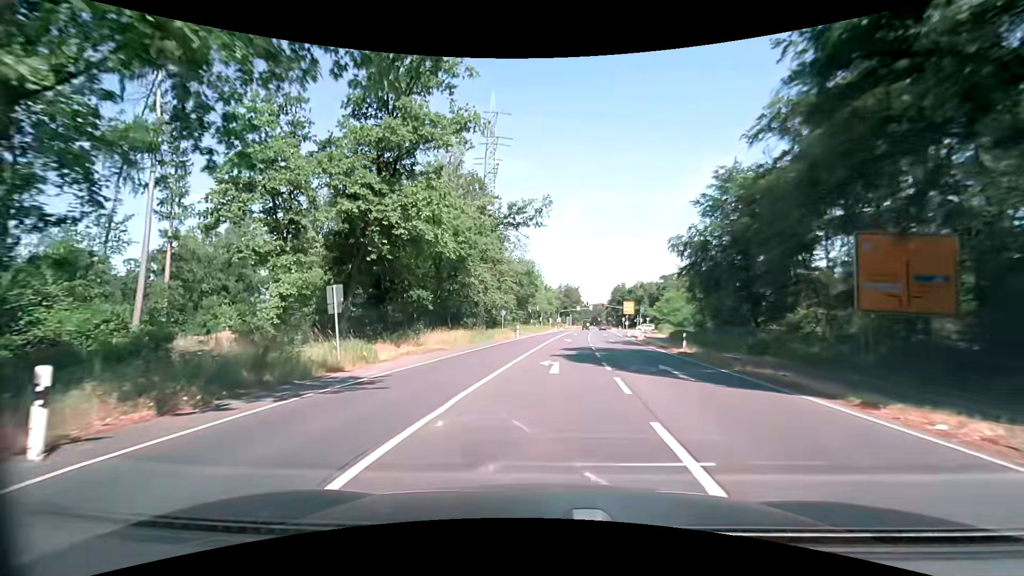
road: primary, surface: asphalt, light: Day
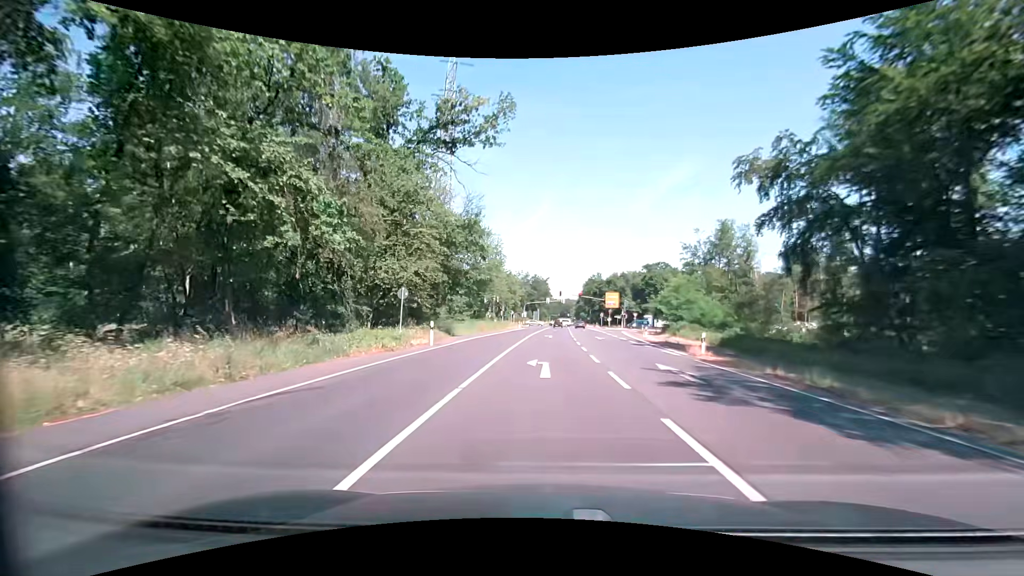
(+1.1, +29.4) m; +4°
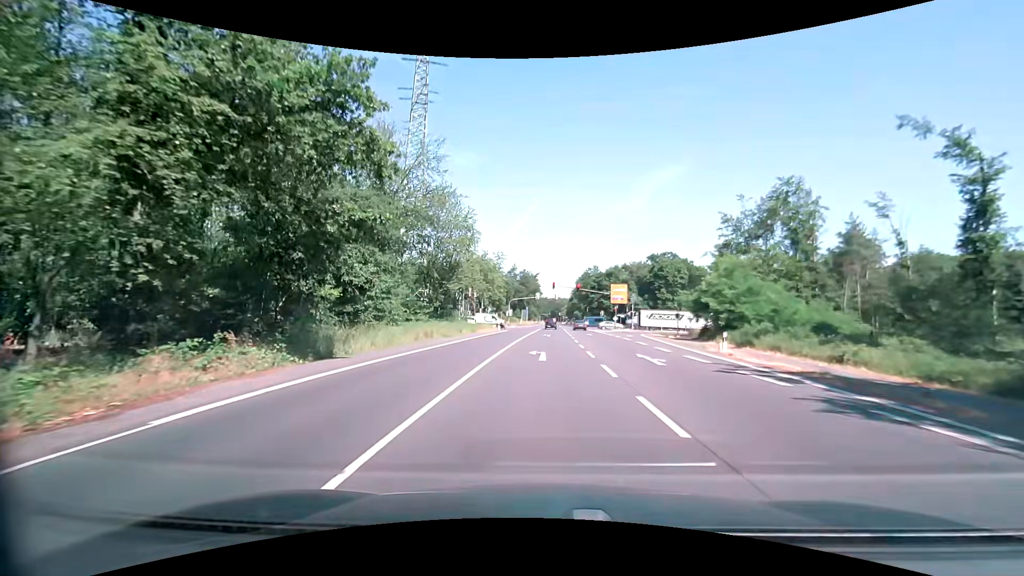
(+0.1, +22.2) m; 0°
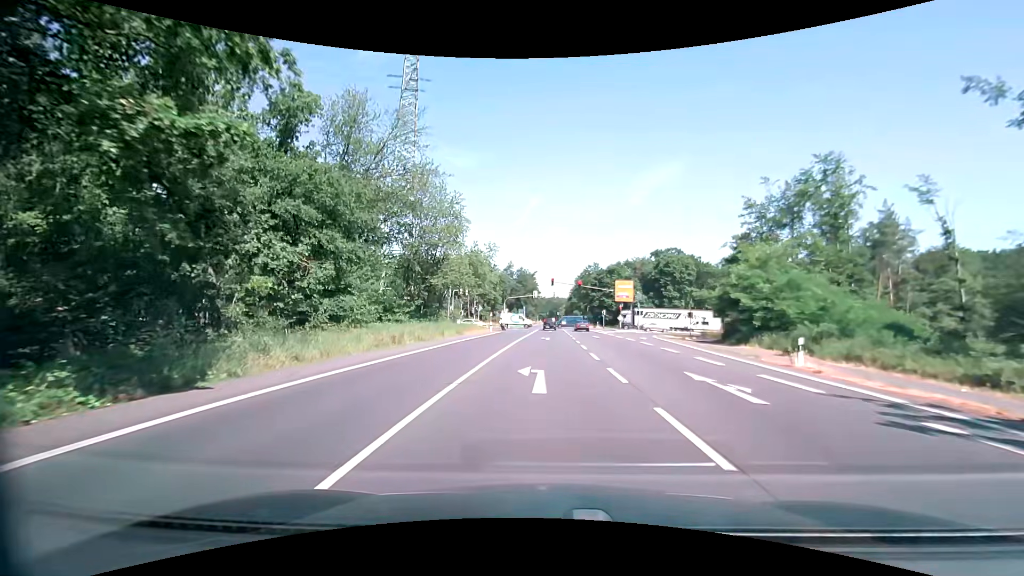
(+0.1, +7.3) m; 0°
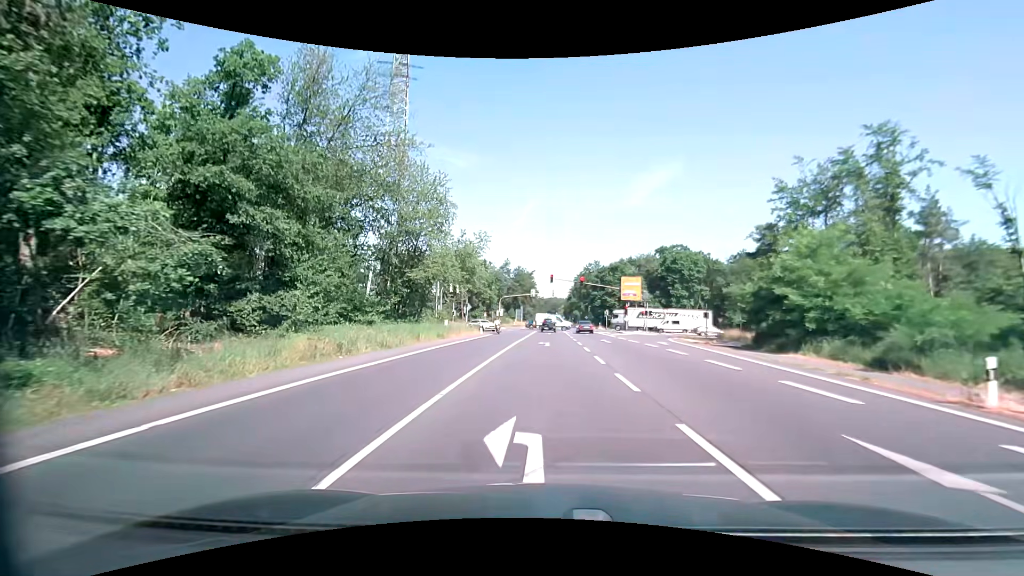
(+0.1, +7.1) m; +1°
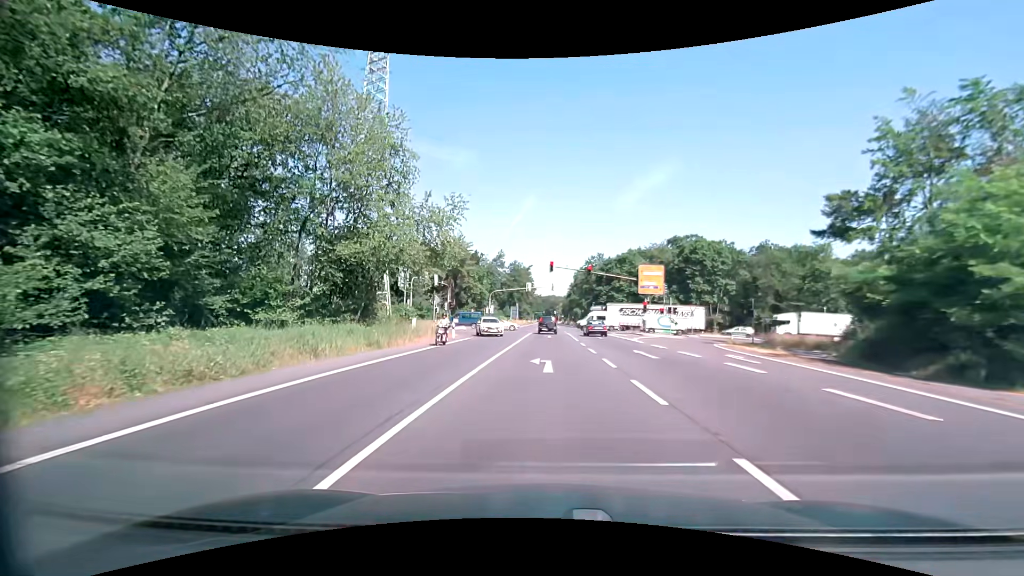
(0.0, +13.6) m; 0°
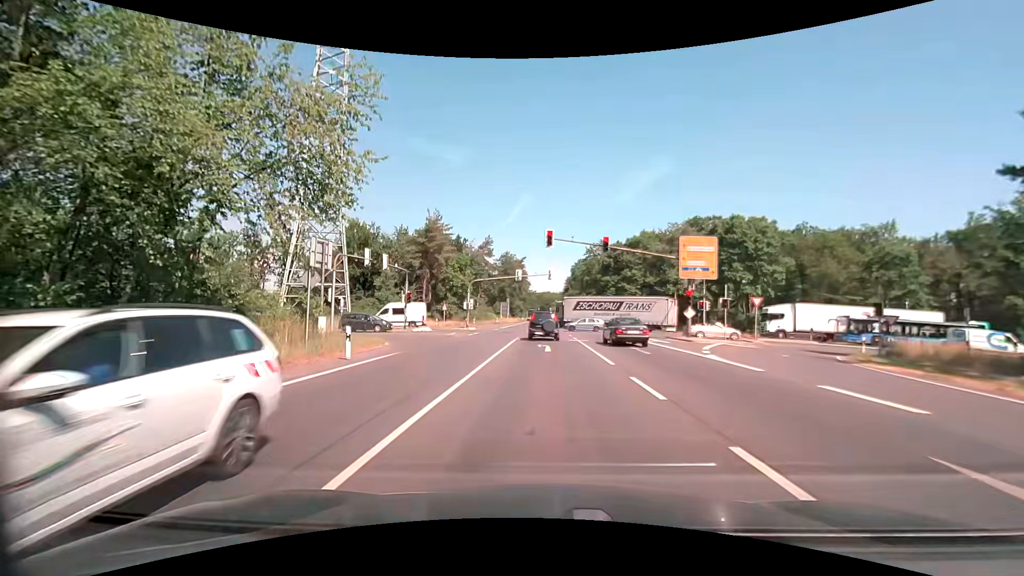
(+0.1, +17.4) m; 0°
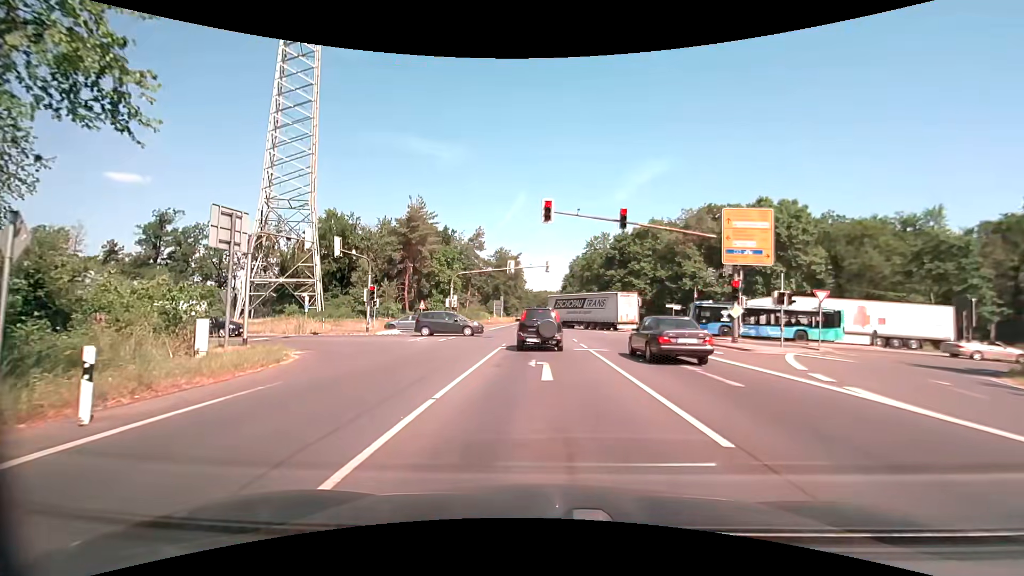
(+0.1, +9.0) m; 0°
